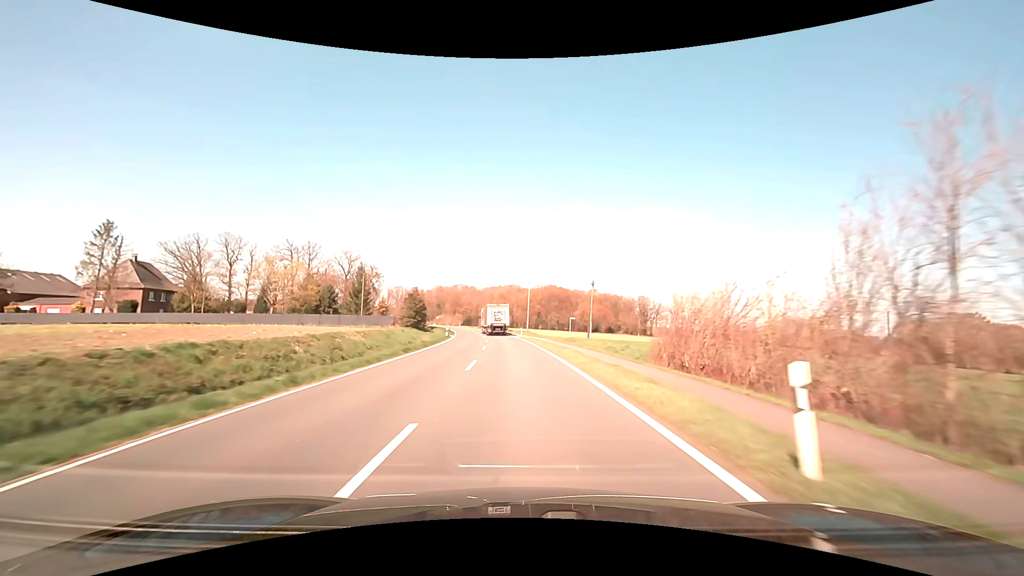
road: secondary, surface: asphalt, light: Day
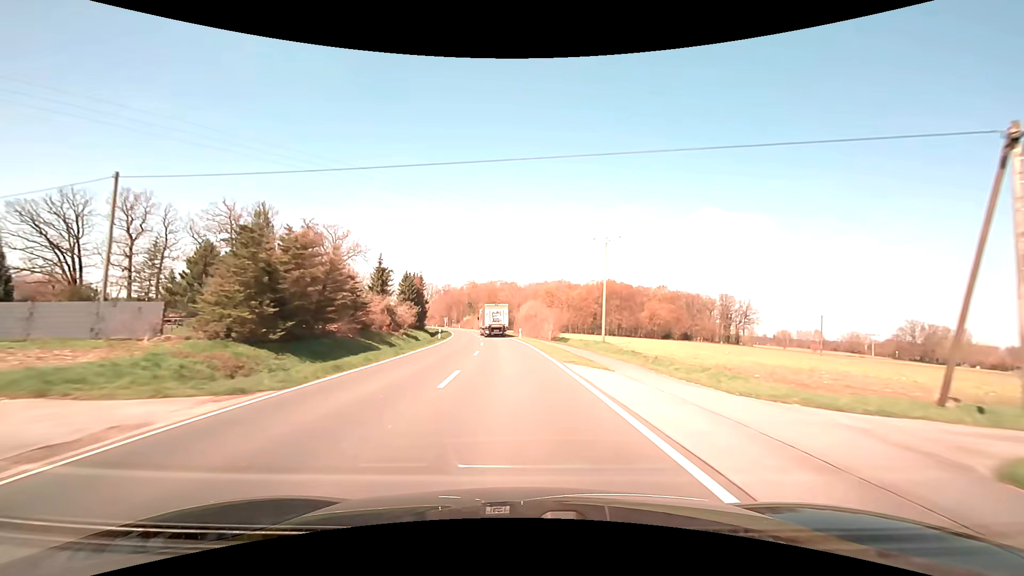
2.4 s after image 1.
(-2.3, +53.9) m; -5°
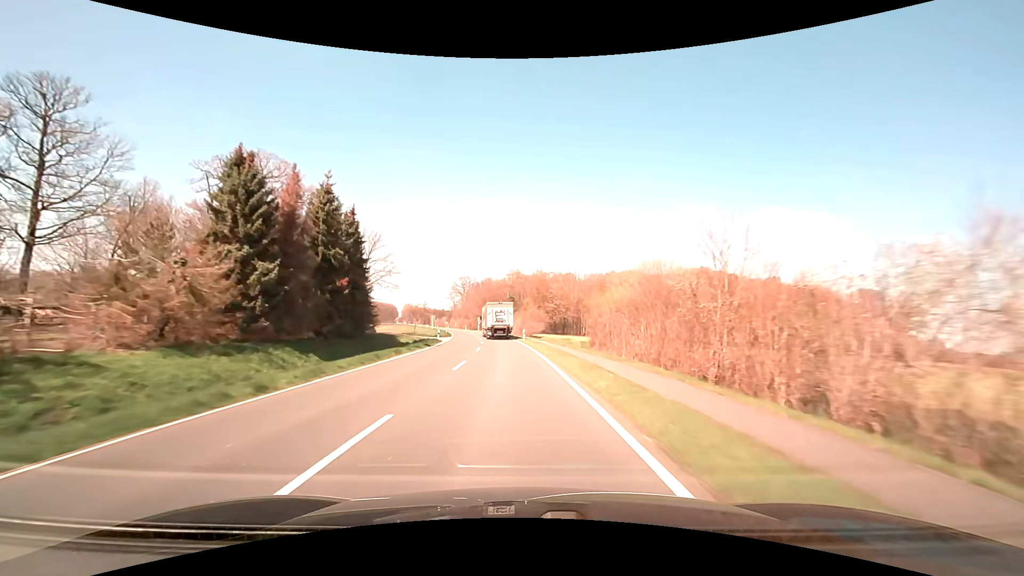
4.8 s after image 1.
(-2.9, +57.2) m; -6°
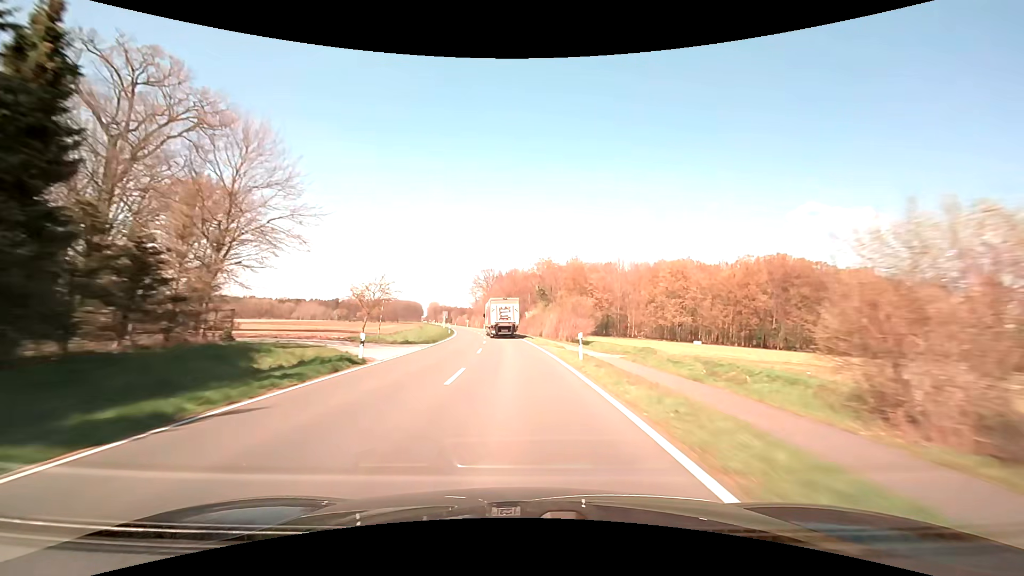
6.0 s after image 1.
(-0.9, +29.4) m; -3°
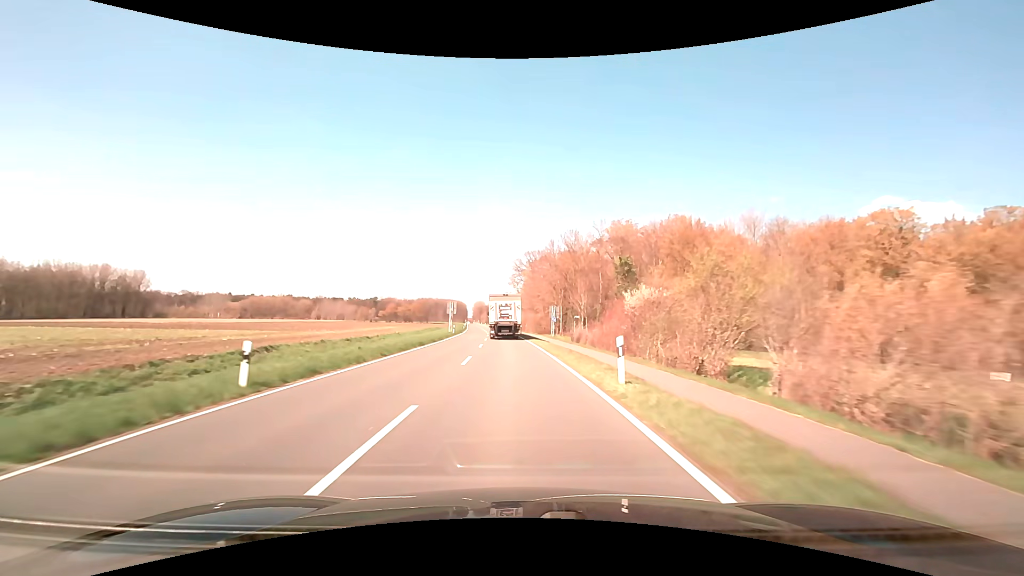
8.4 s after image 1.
(-2.5, +56.0) m; -6°
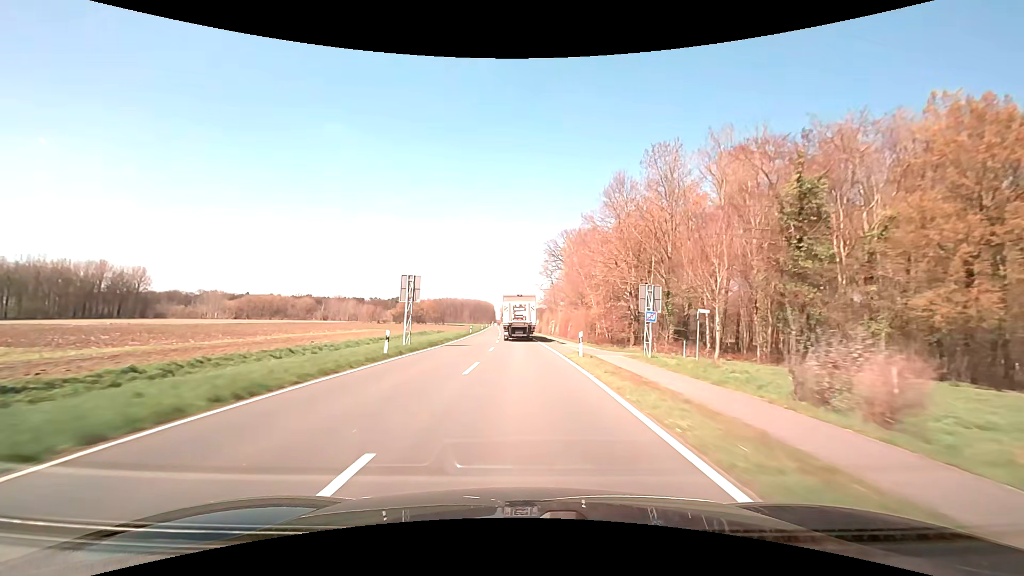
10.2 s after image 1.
(-1.4, +39.6) m; -4°
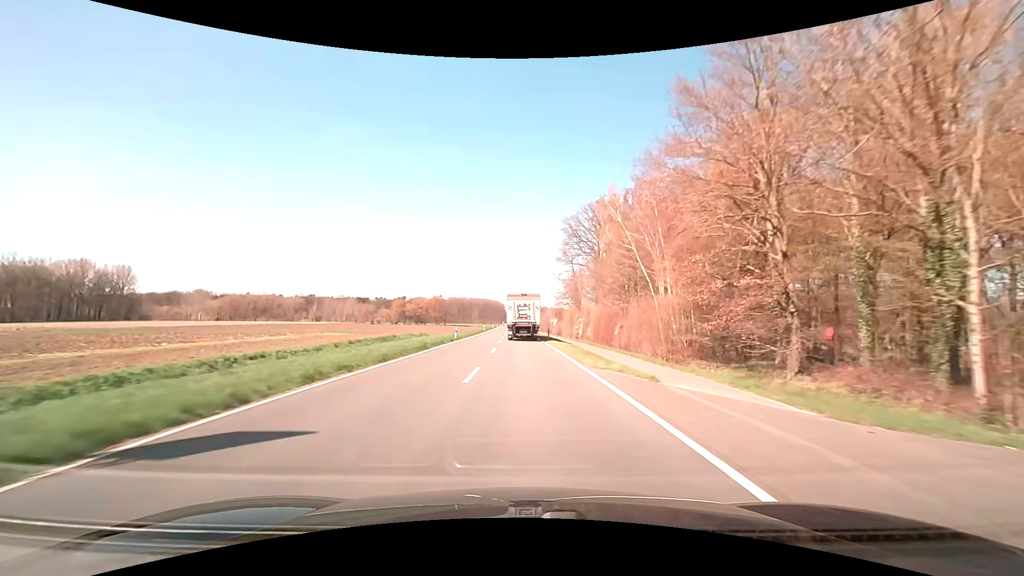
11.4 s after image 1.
(-0.3, +26.1) m; -1°
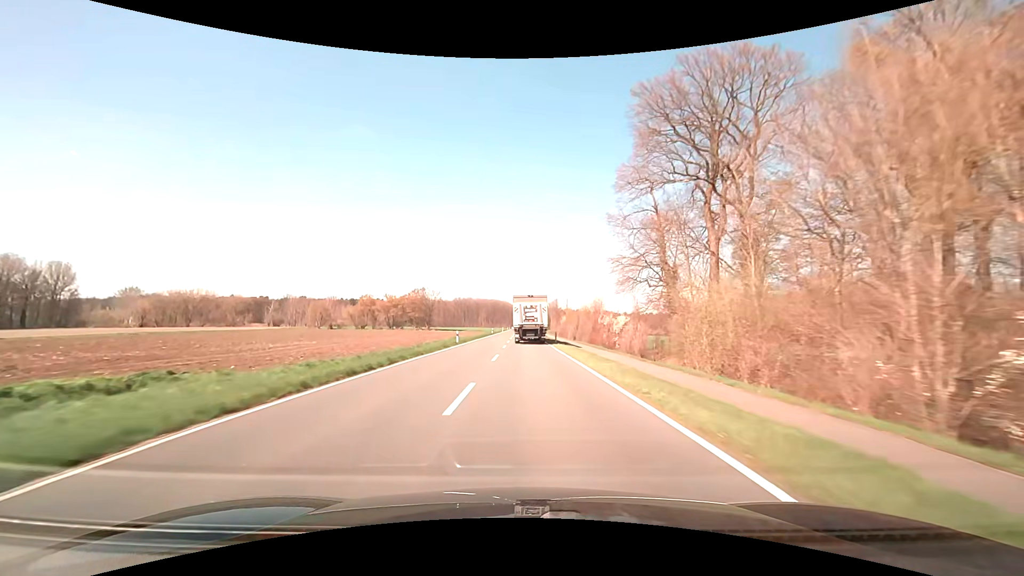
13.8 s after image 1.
(-0.9, +53.3) m; -2°
(0, +10) (0, +20) (0, +30) (0, +40) (0, +50) (0, +60) (0, +70) (0, +80) (0, +90) (0, +100) m
